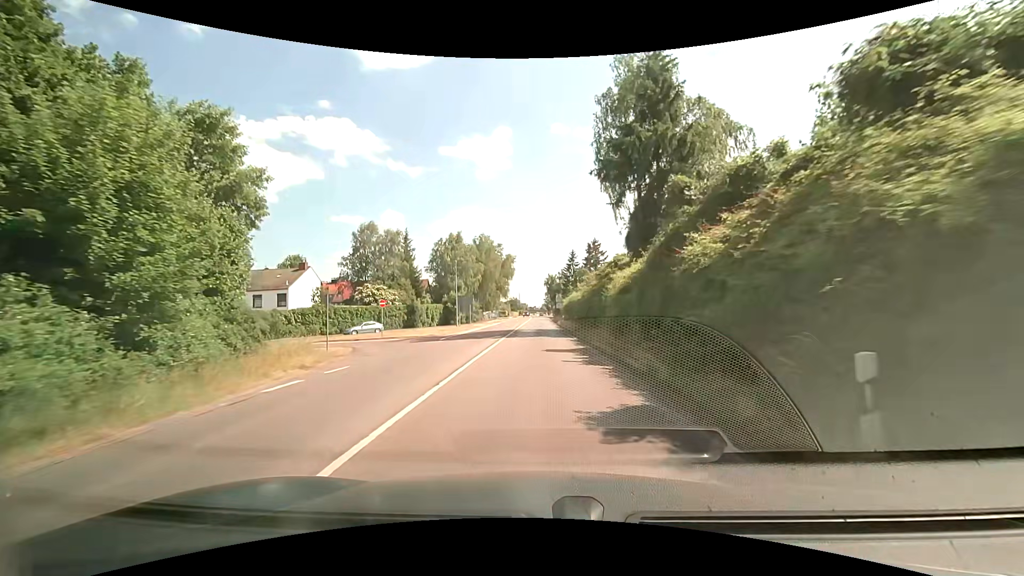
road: secondary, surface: asphalt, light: Day
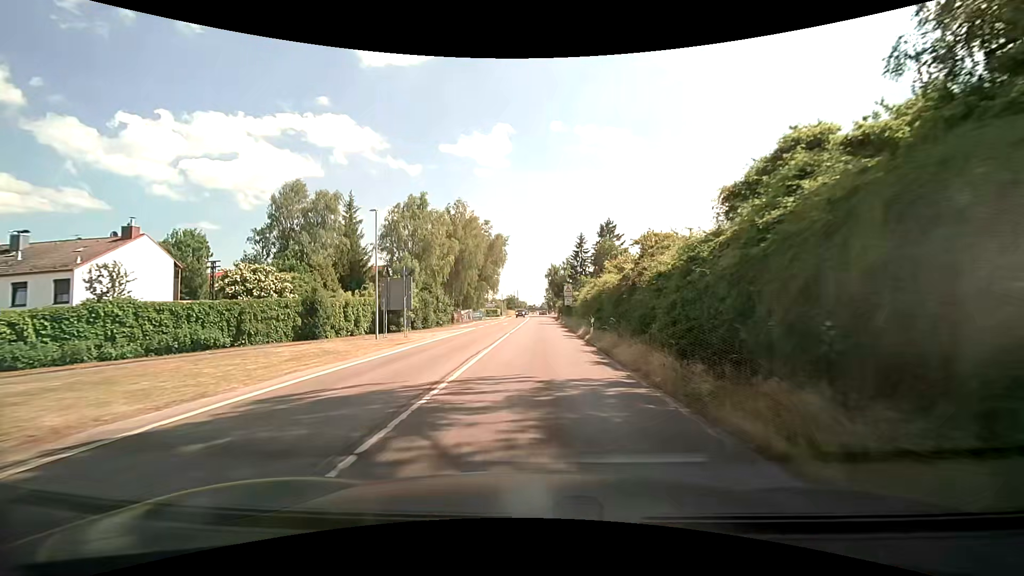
(+0.1, +29.5) m; 0°
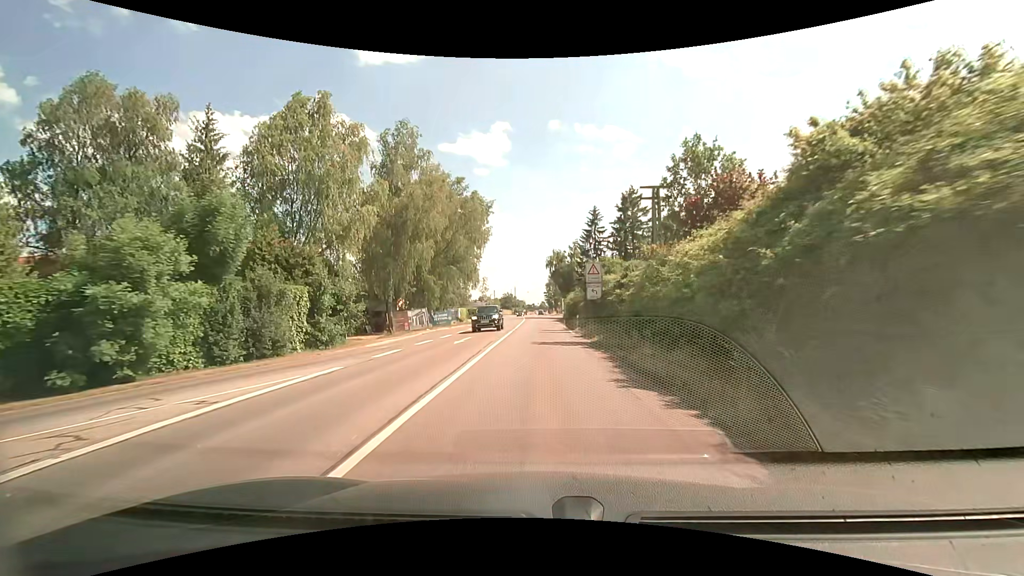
(0.0, +29.9) m; 0°
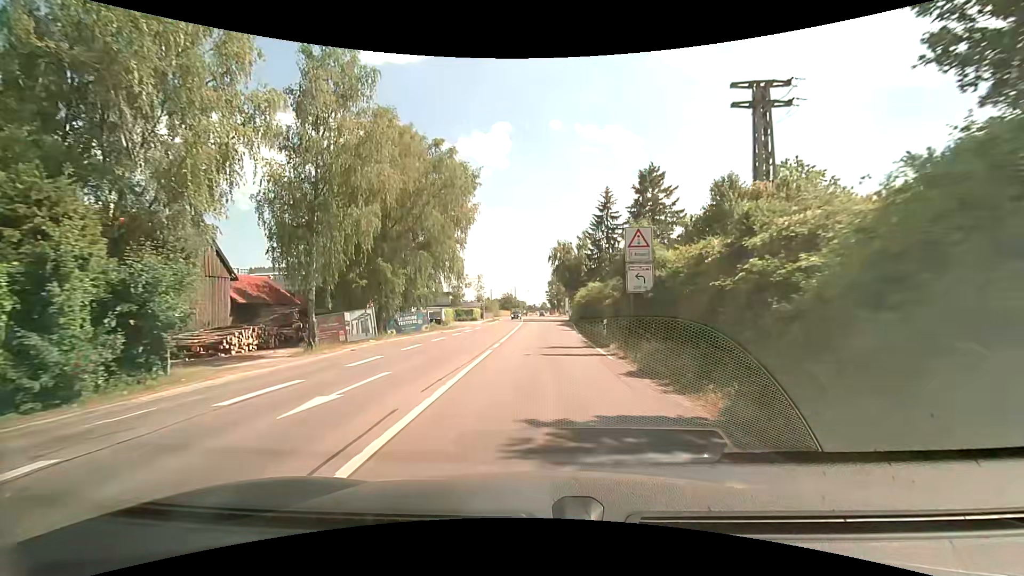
(0.0, +14.6) m; 0°
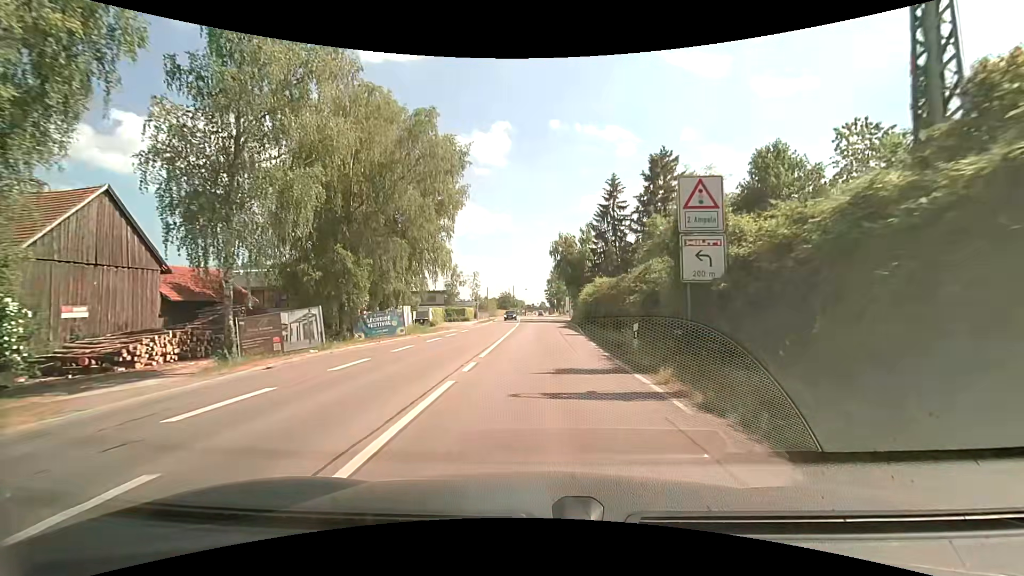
(0.0, +7.2) m; +1°
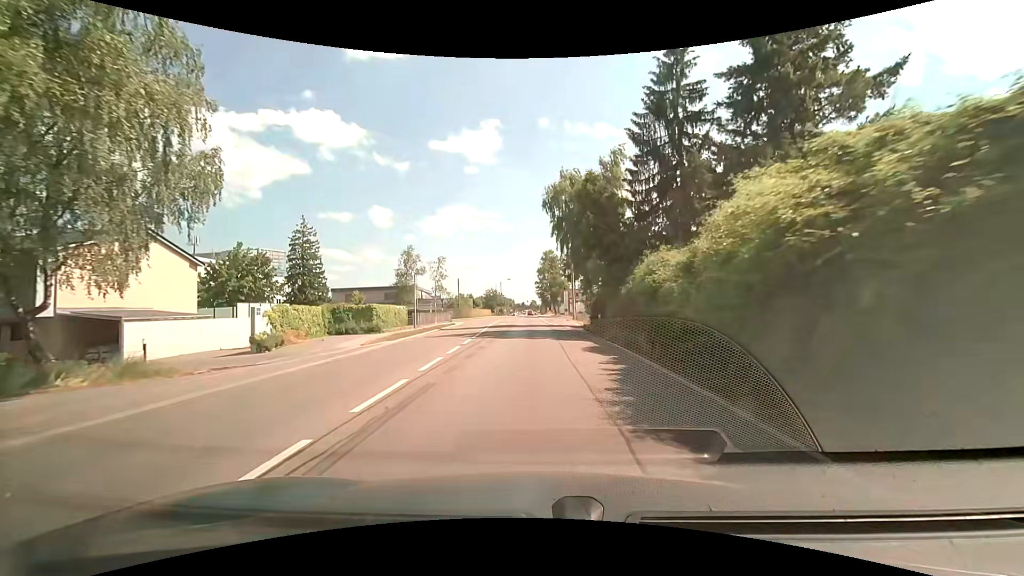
(+0.3, +35.0) m; 0°
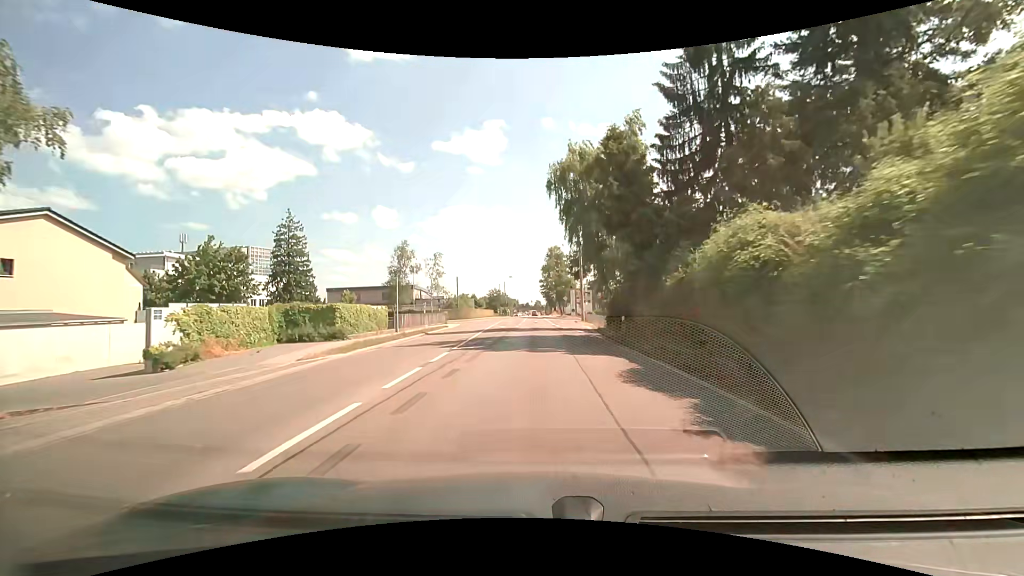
(0.0, +7.0) m; 0°
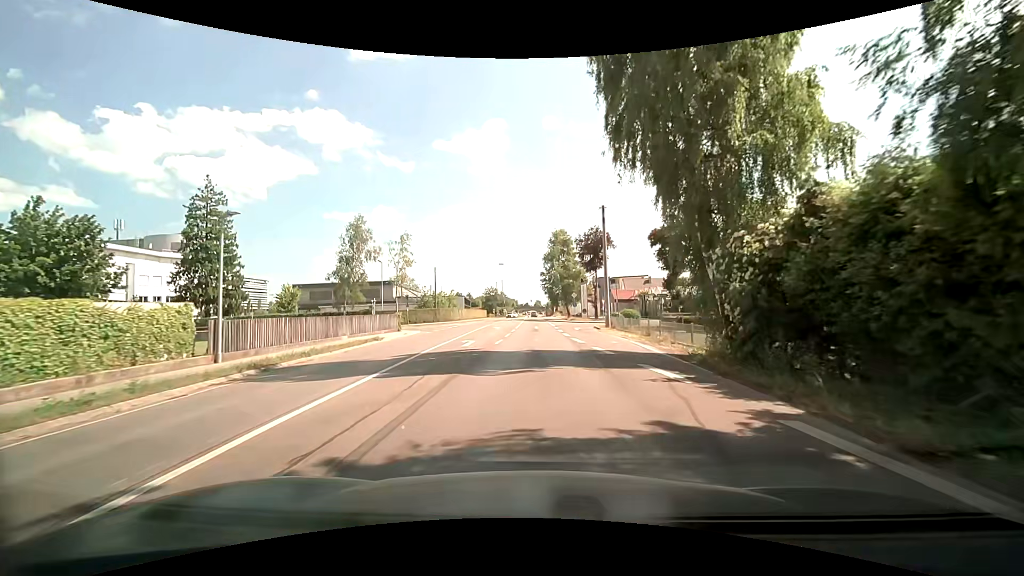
(-0.1, +21.1) m; 0°
(0, +10) (0, +20) (0, +30) (0, +40) (0, +50) (0, +60) (0, +70) (0, +80) (0, +90) (0, +100) m
